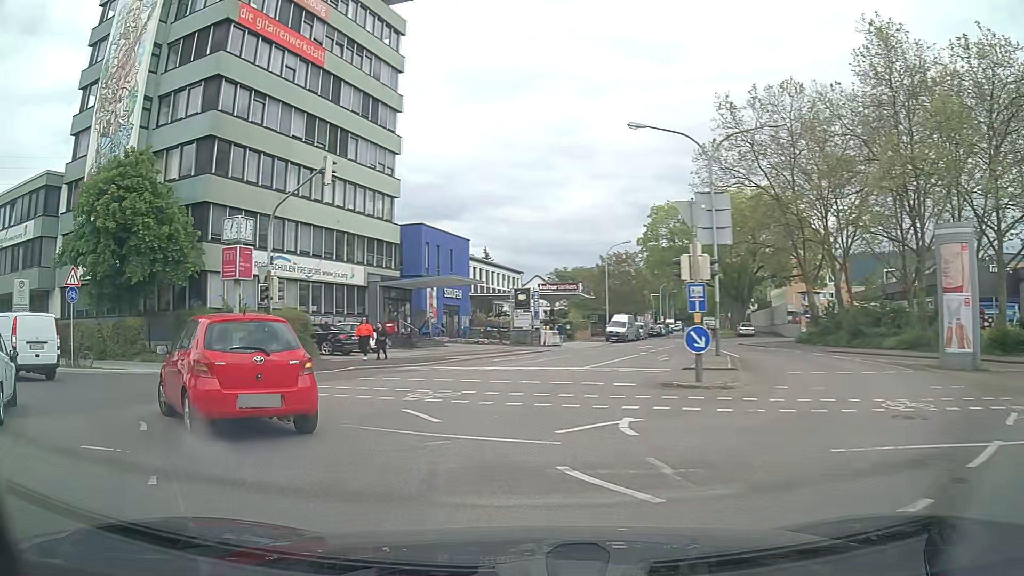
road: tertiary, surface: asphalt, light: Day
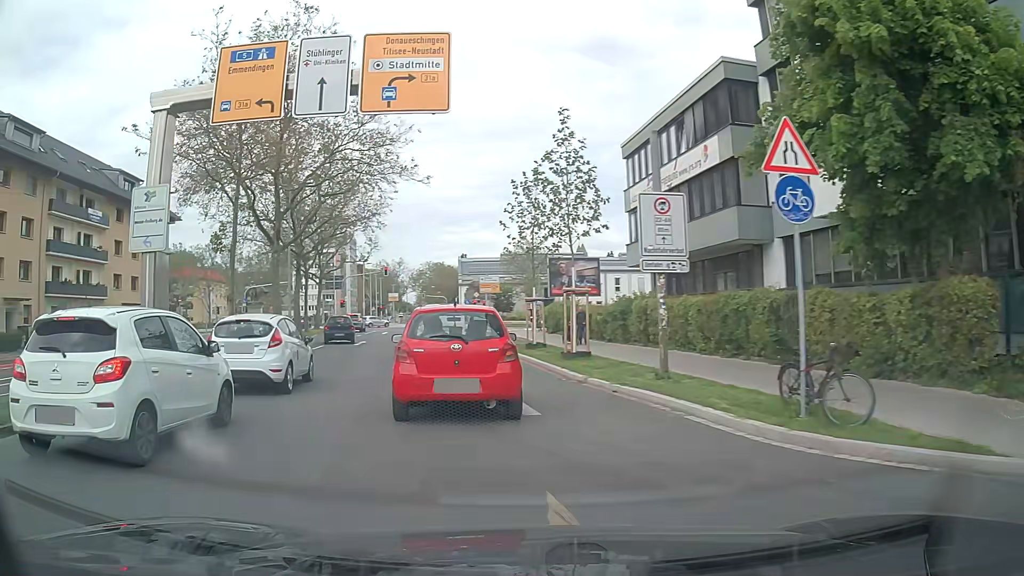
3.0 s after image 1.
(-9.2, +14.8) m; -62°
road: secondary
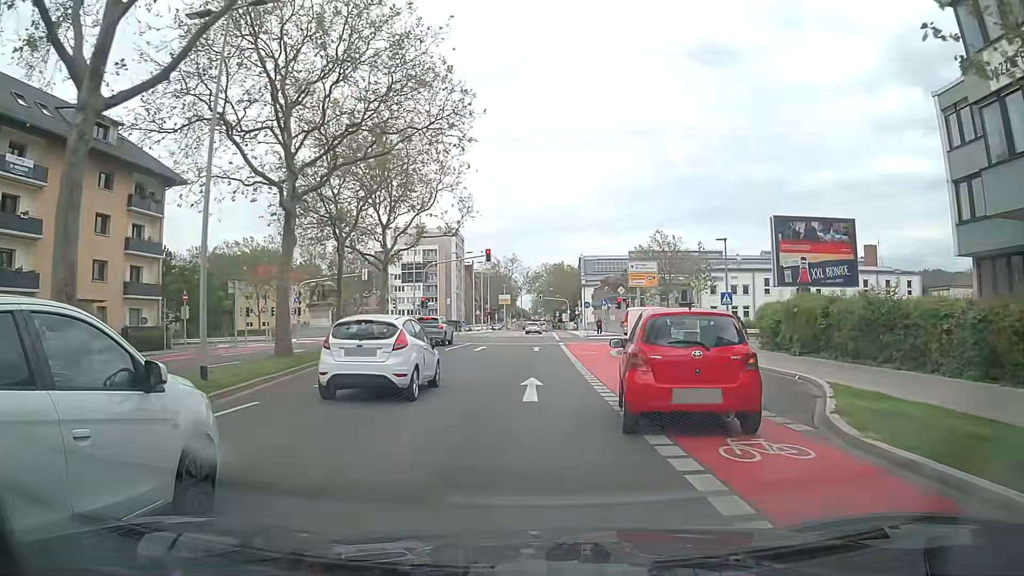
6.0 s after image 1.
(-3.6, +22.5) m; -9°
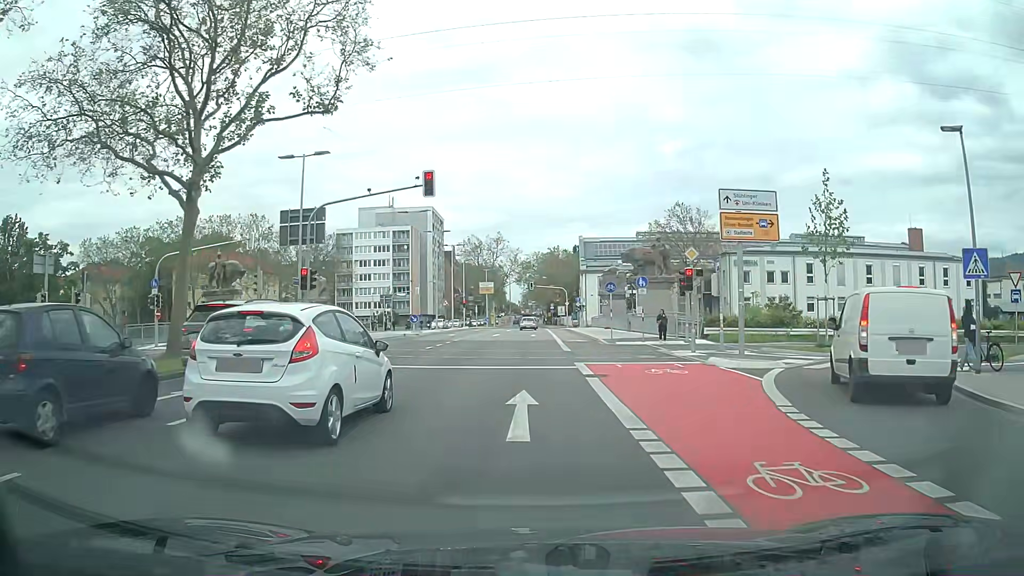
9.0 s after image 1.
(+0.1, +24.1) m; +1°
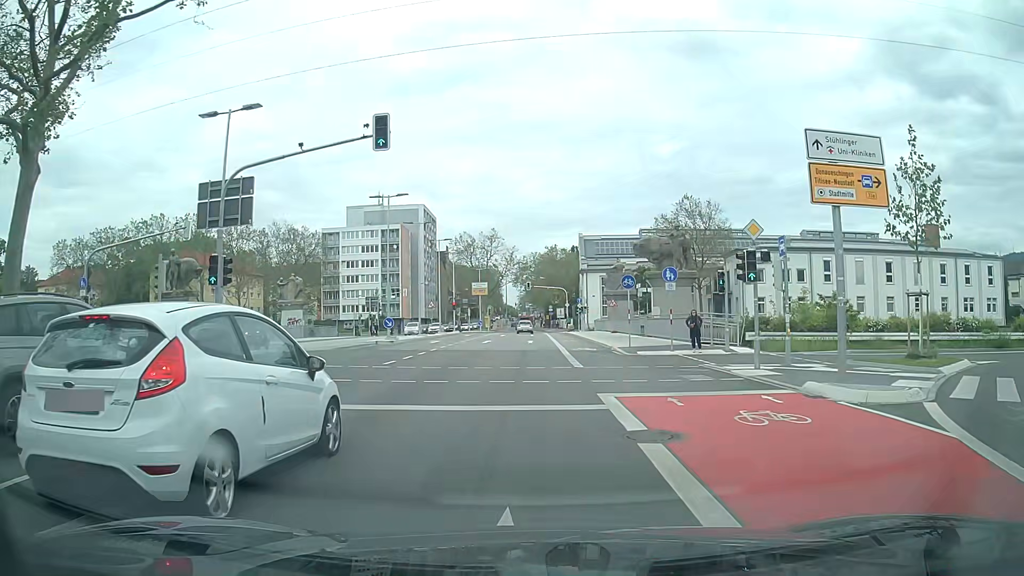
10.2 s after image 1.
(0.0, +7.3) m; +1°
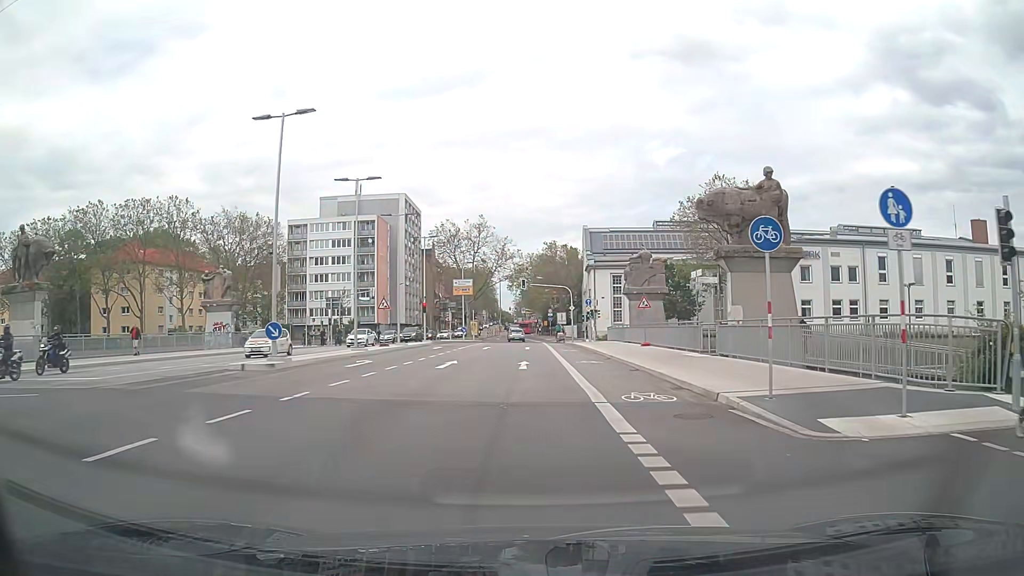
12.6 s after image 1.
(-0.2, +17.8) m; 0°
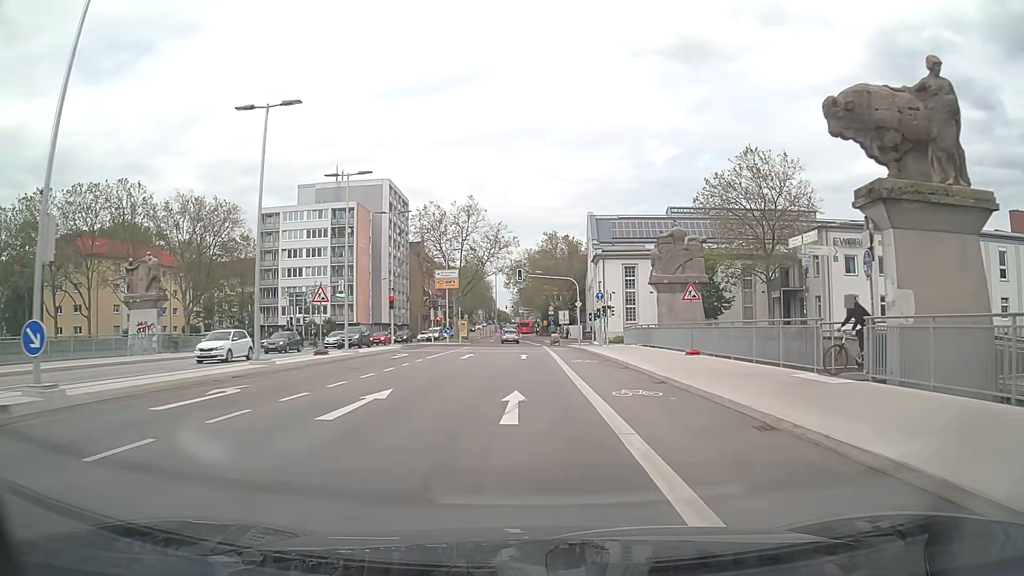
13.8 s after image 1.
(-0.1, +12.2) m; 0°
